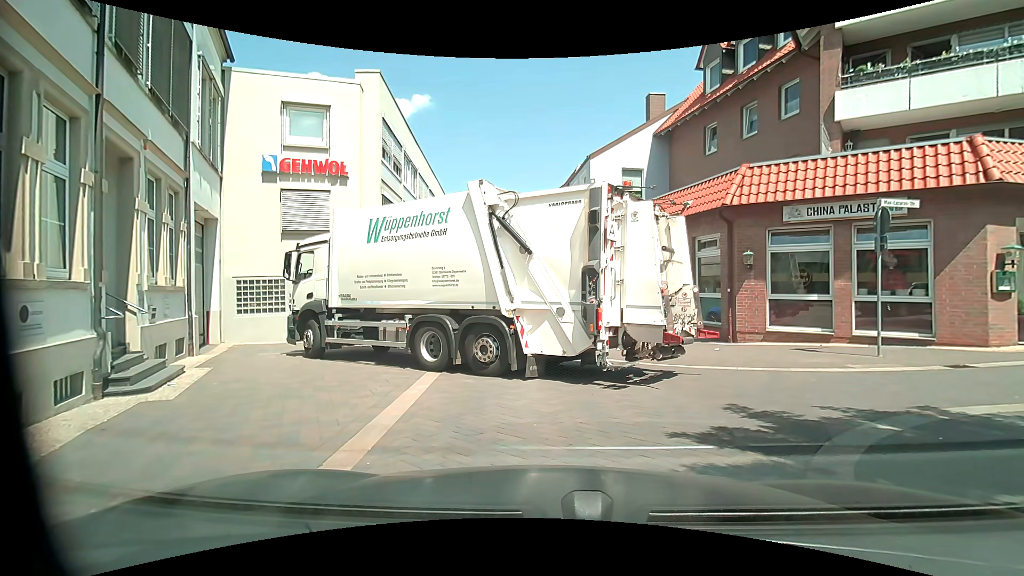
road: residential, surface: paving_stones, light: Day
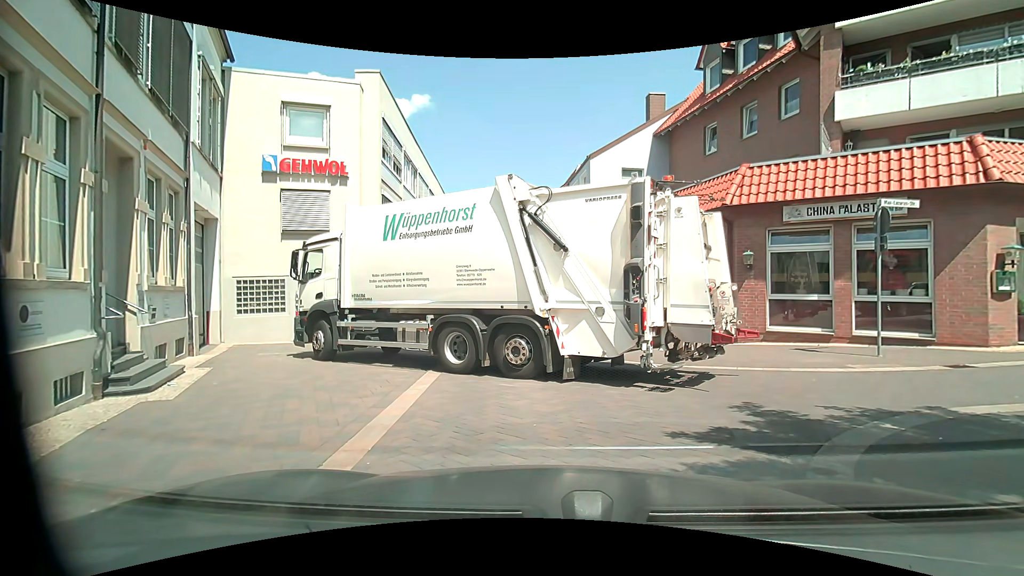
(0.0, 0.0) m; 0°
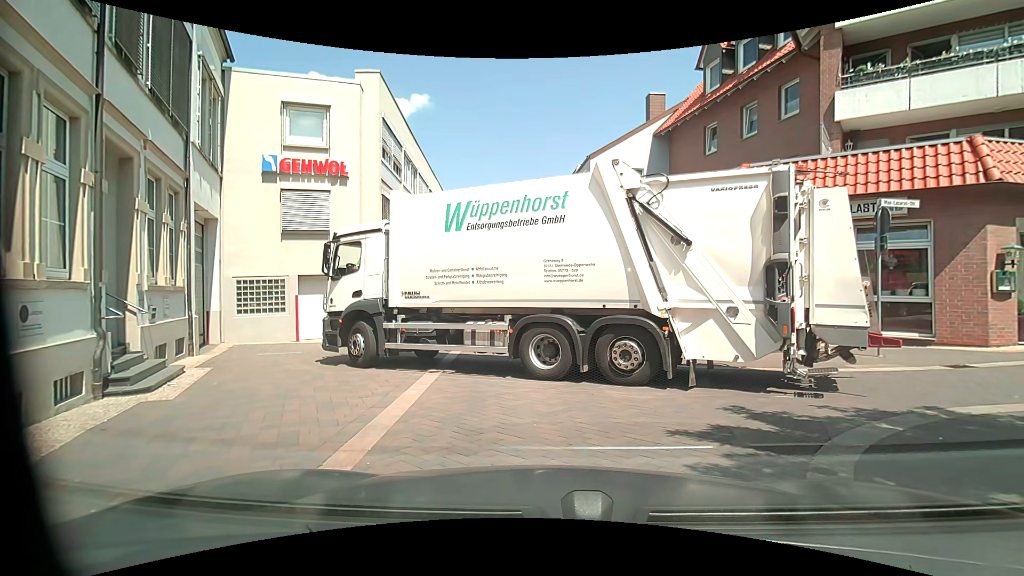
(0.0, 0.0) m; 0°
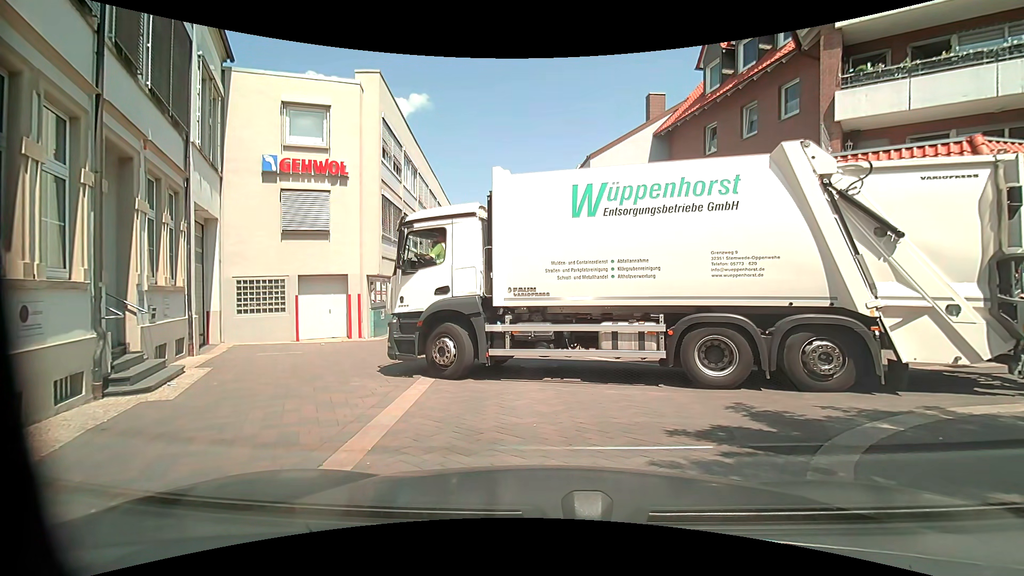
(0.0, 0.0) m; 0°
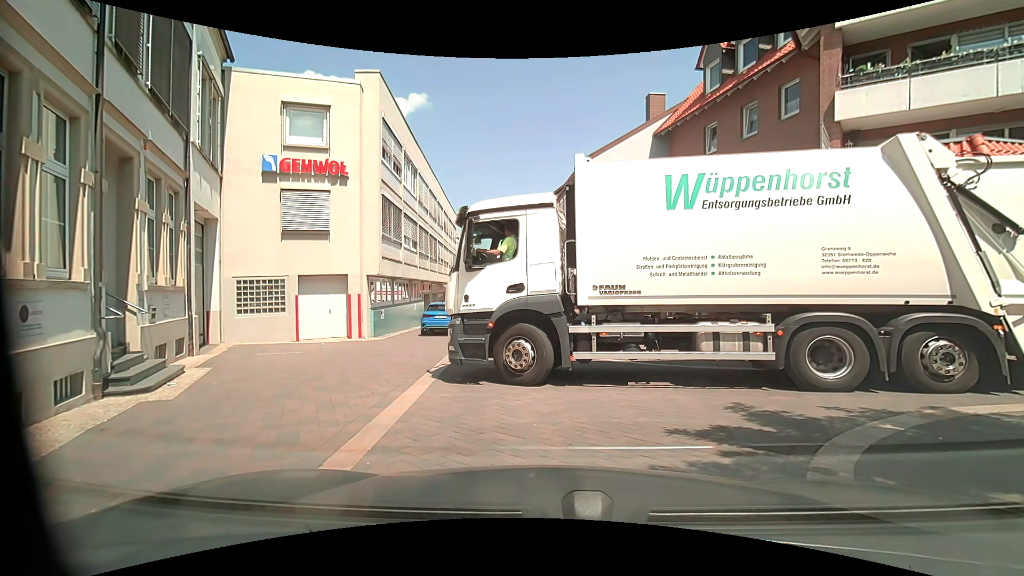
(0.0, 0.0) m; 0°
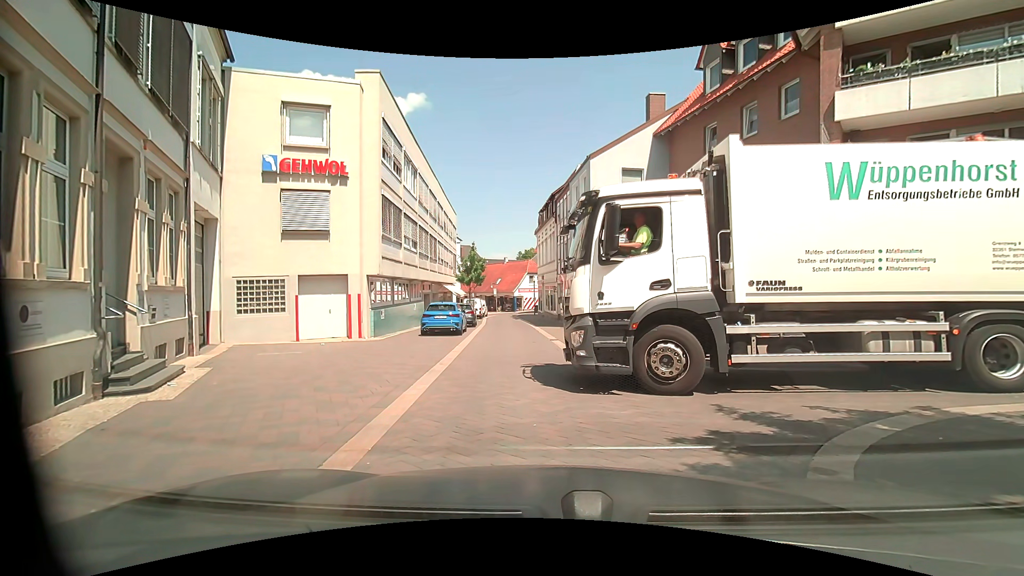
(0.0, 0.0) m; 0°
